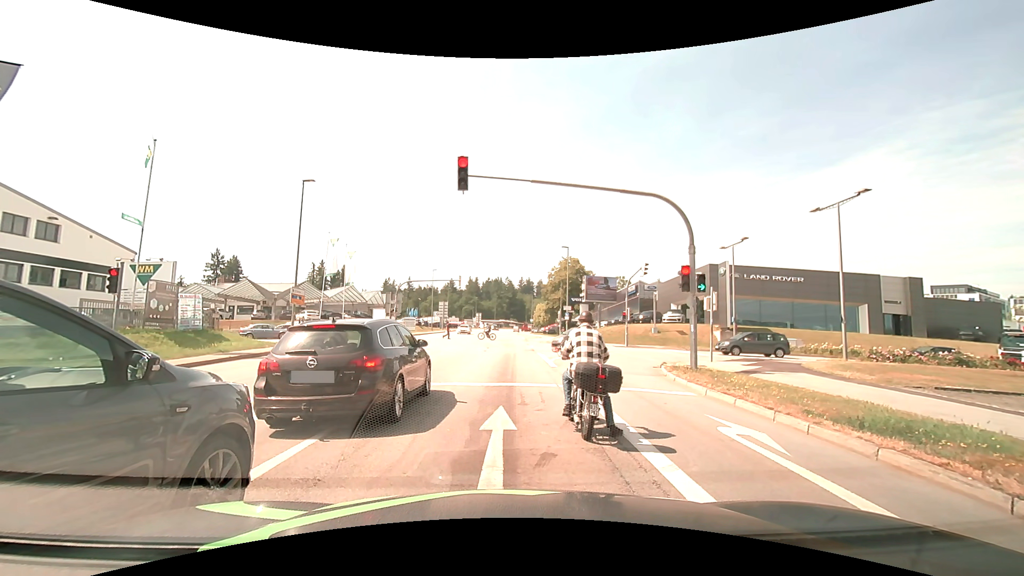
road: tertiary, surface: asphalt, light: Day
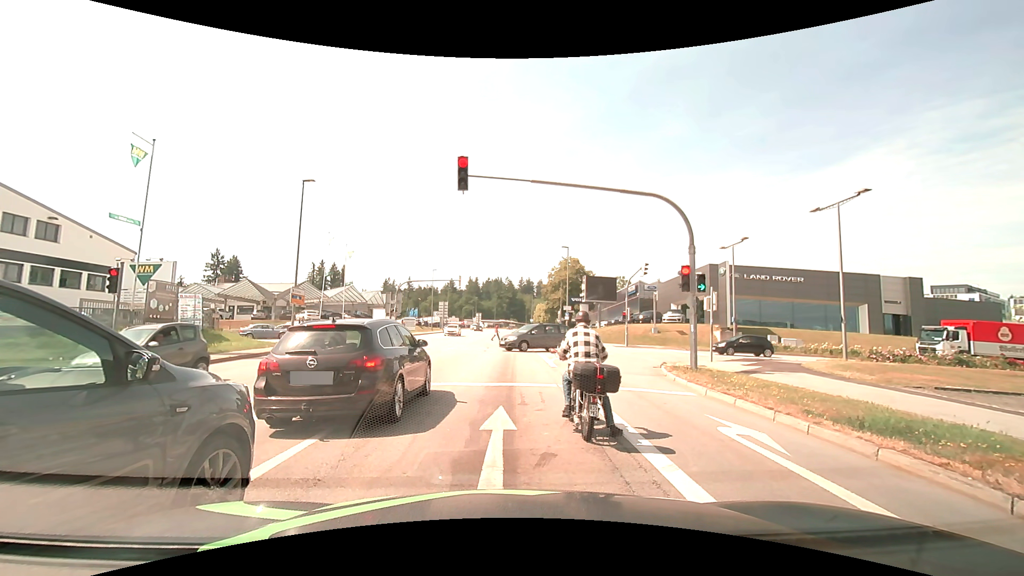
(0.0, 0.0) m; 0°
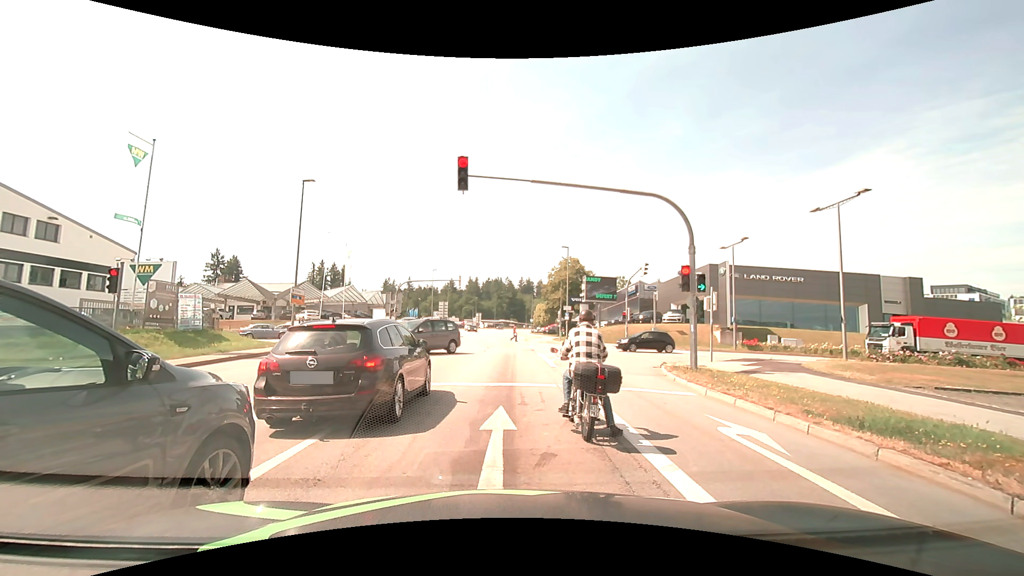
(0.0, 0.0) m; 0°
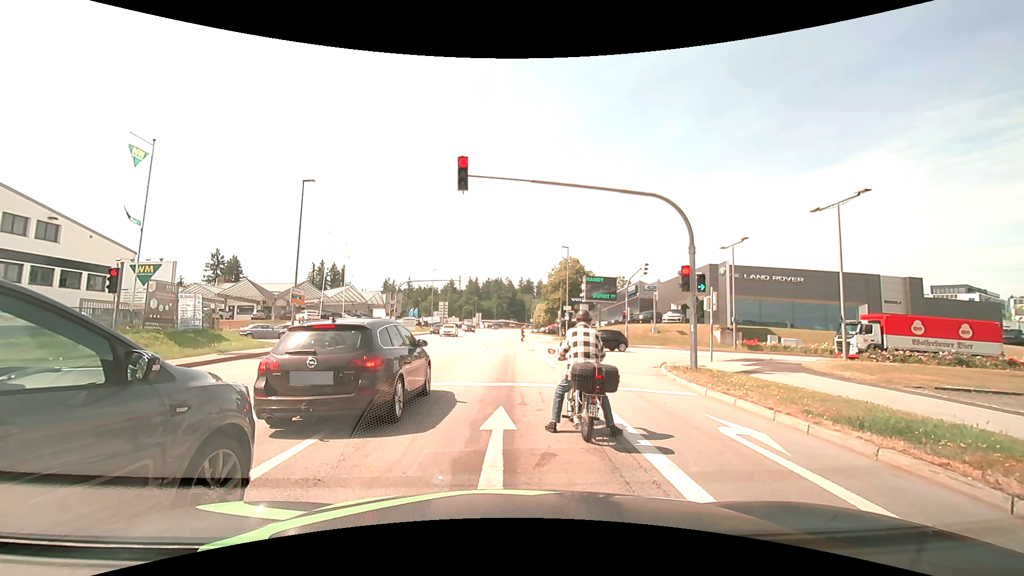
(0.0, 0.0) m; 0°
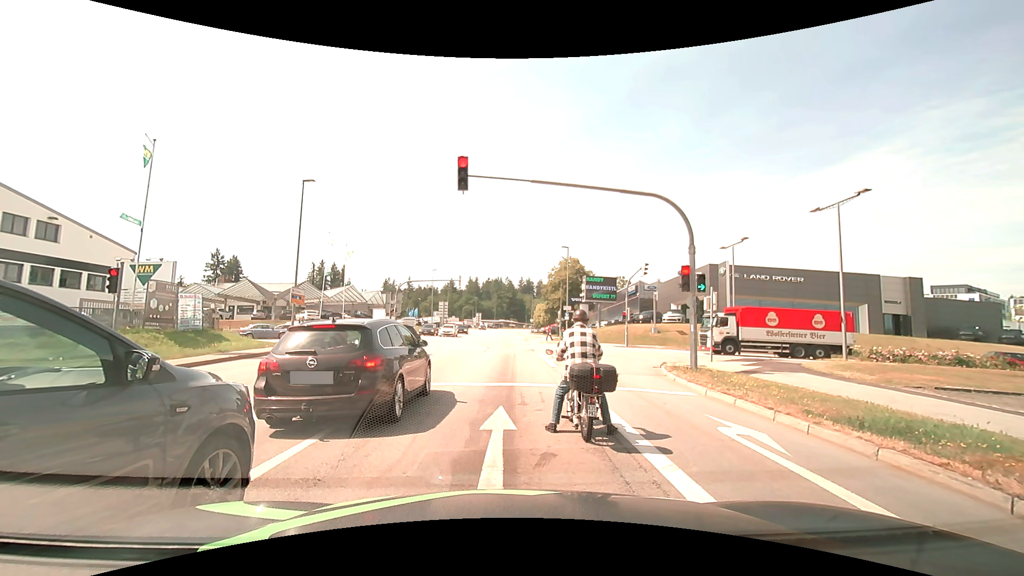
(0.0, 0.0) m; 0°
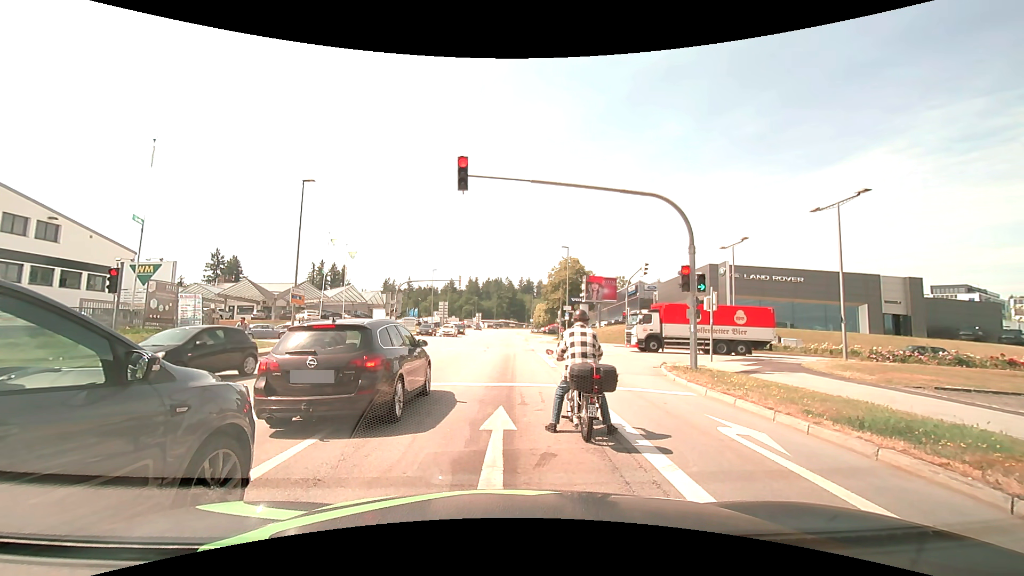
(0.0, 0.0) m; 0°
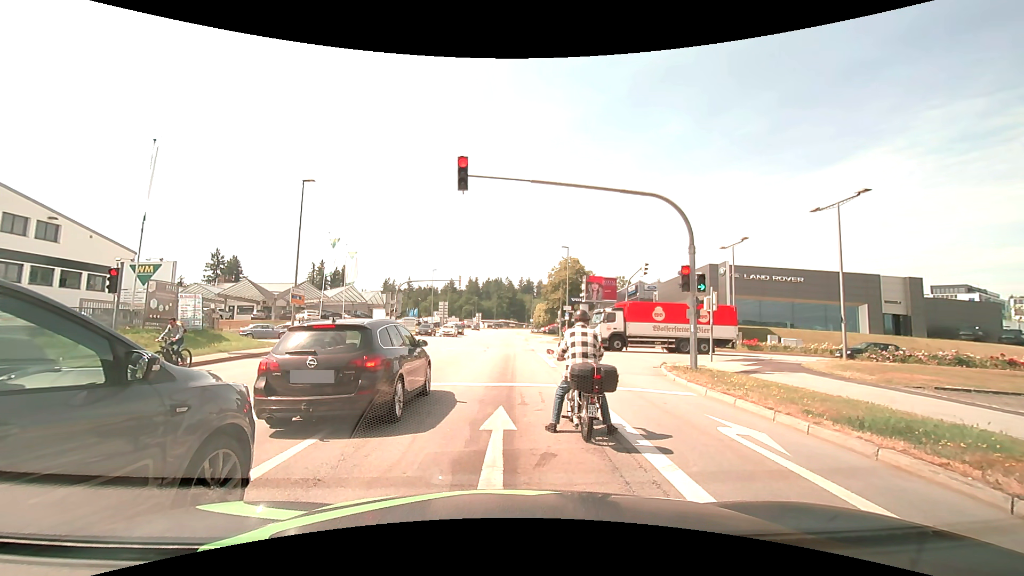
(0.0, 0.0) m; 0°
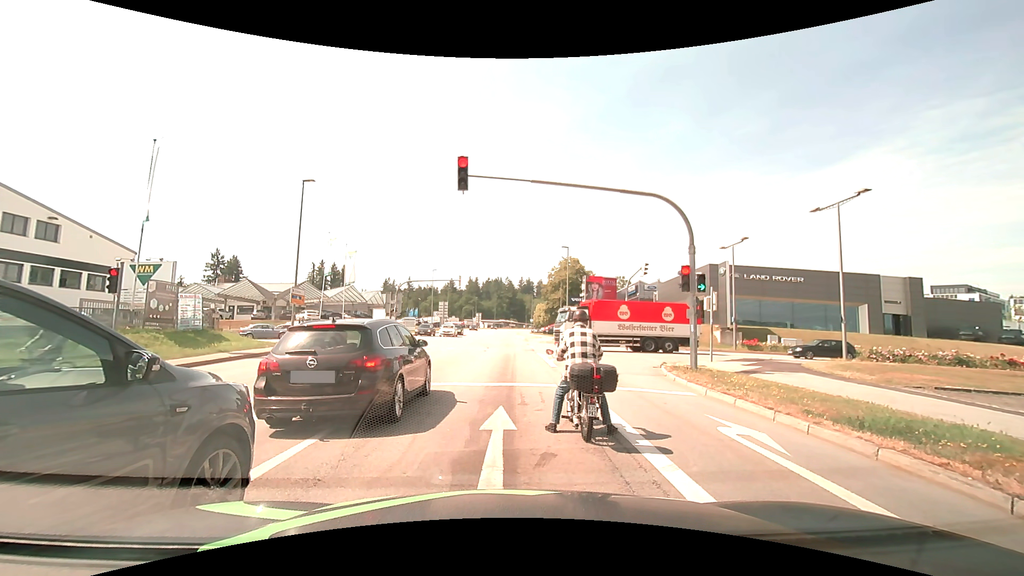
(0.0, 0.0) m; 0°
